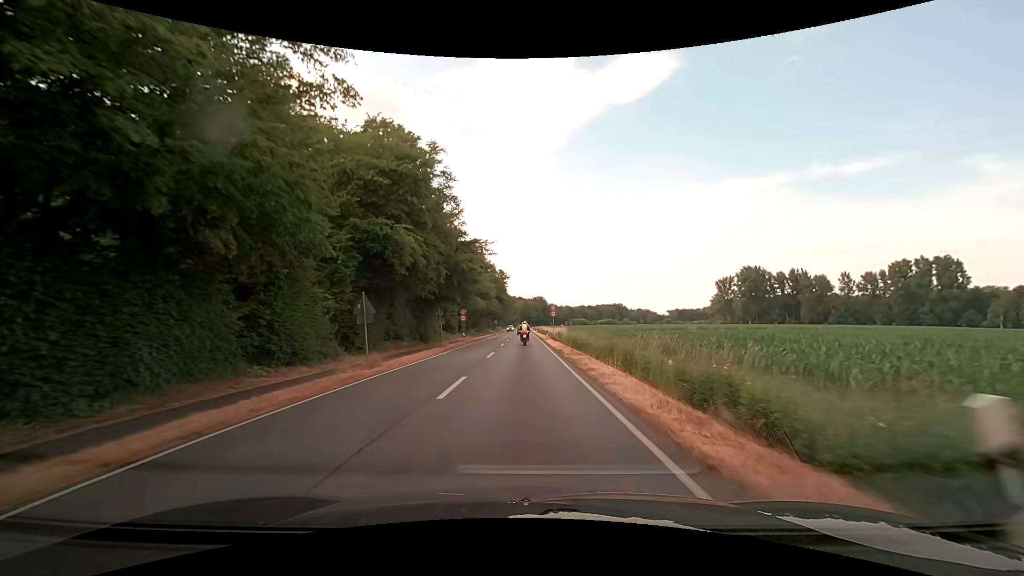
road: primary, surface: asphalt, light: Day
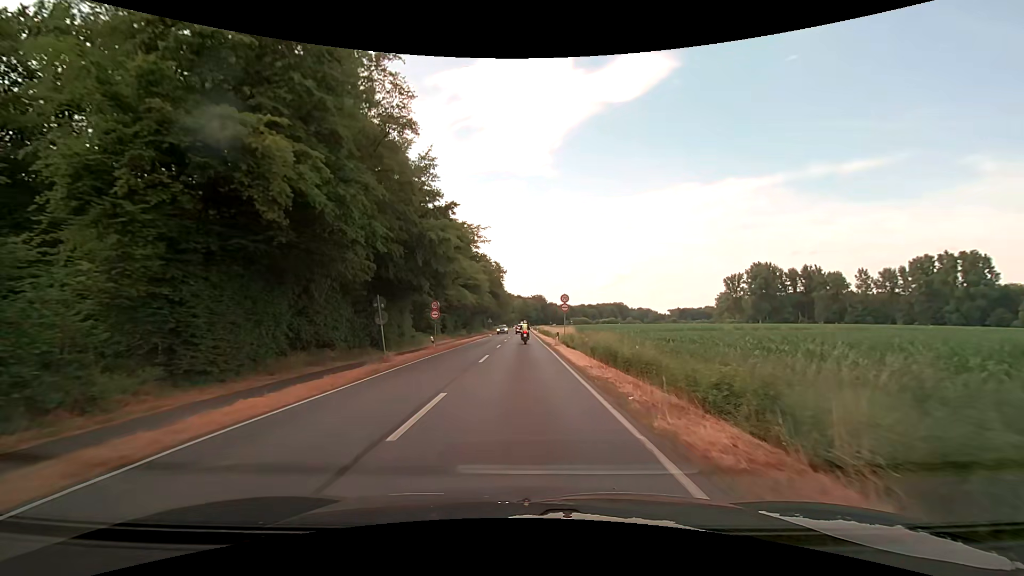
(0.0, +15.2) m; 0°
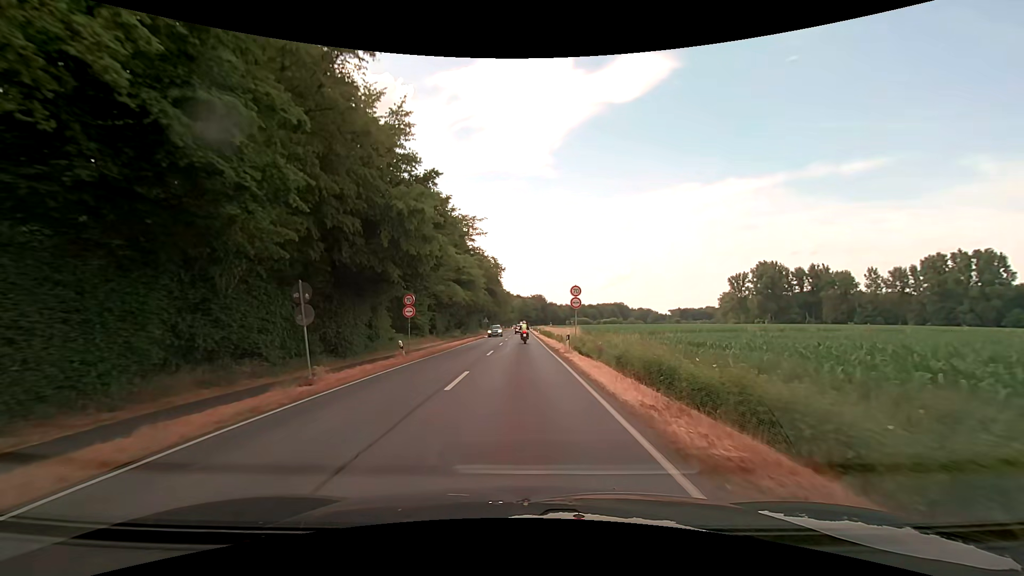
(0.0, +7.6) m; 0°
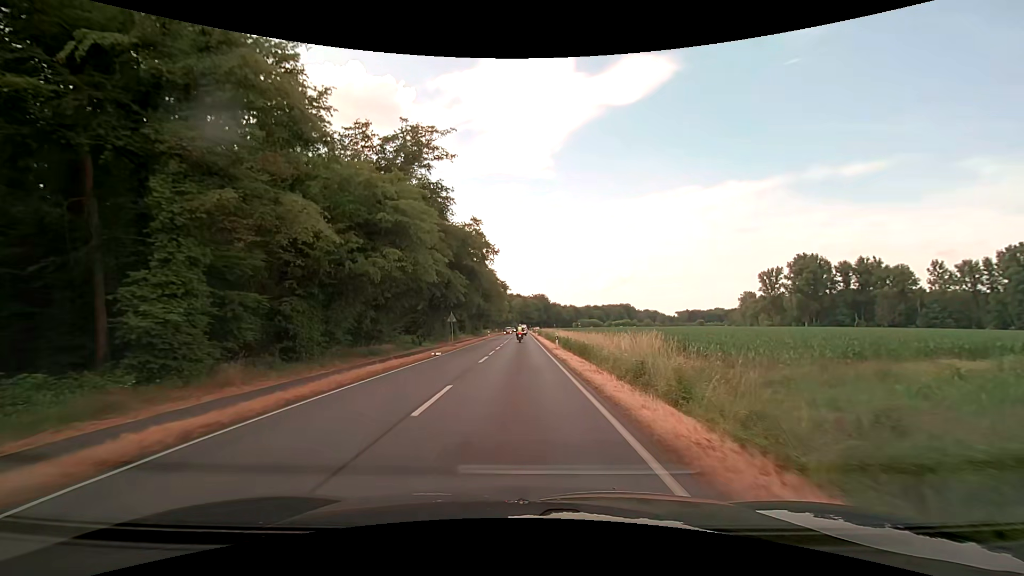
(+0.2, +38.6) m; 0°
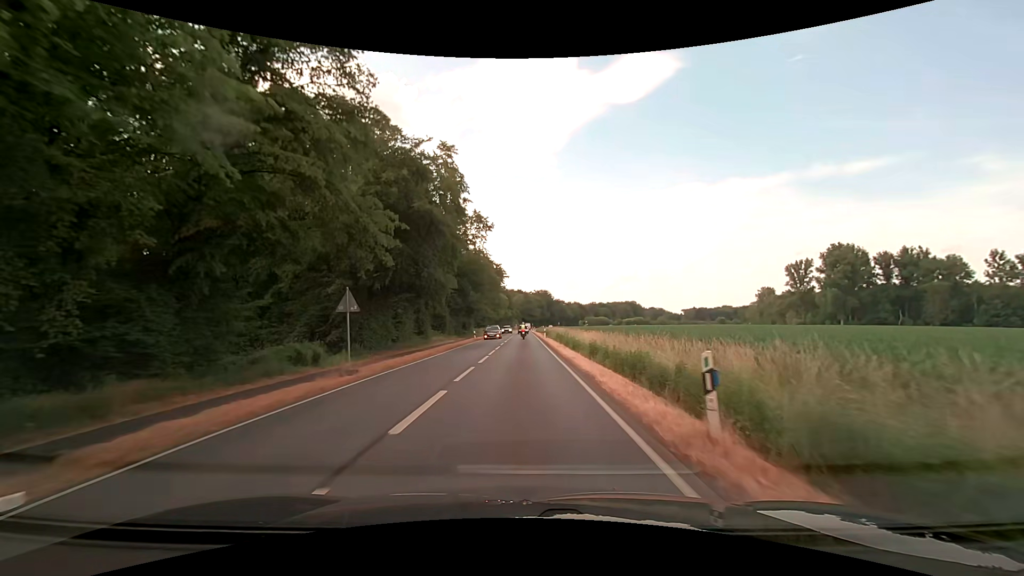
(0.0, +25.4) m; 0°
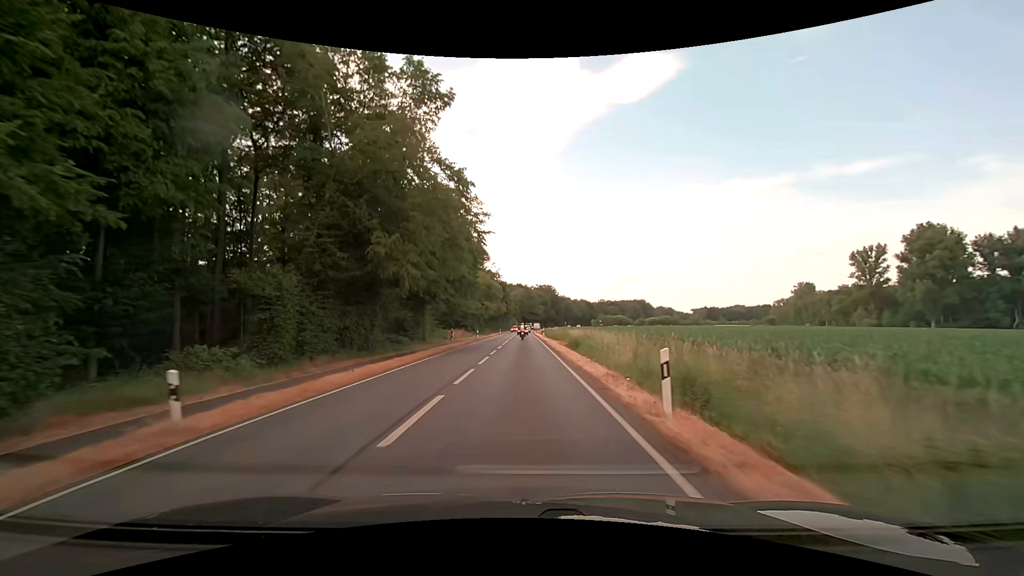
(0.0, +47.1) m; 0°
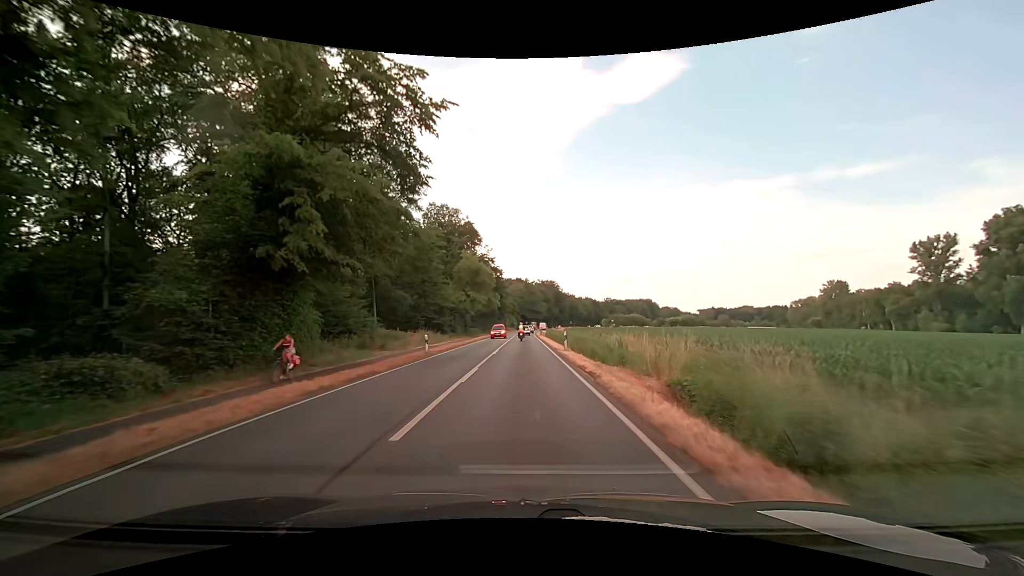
(-0.1, +29.8) m; 0°
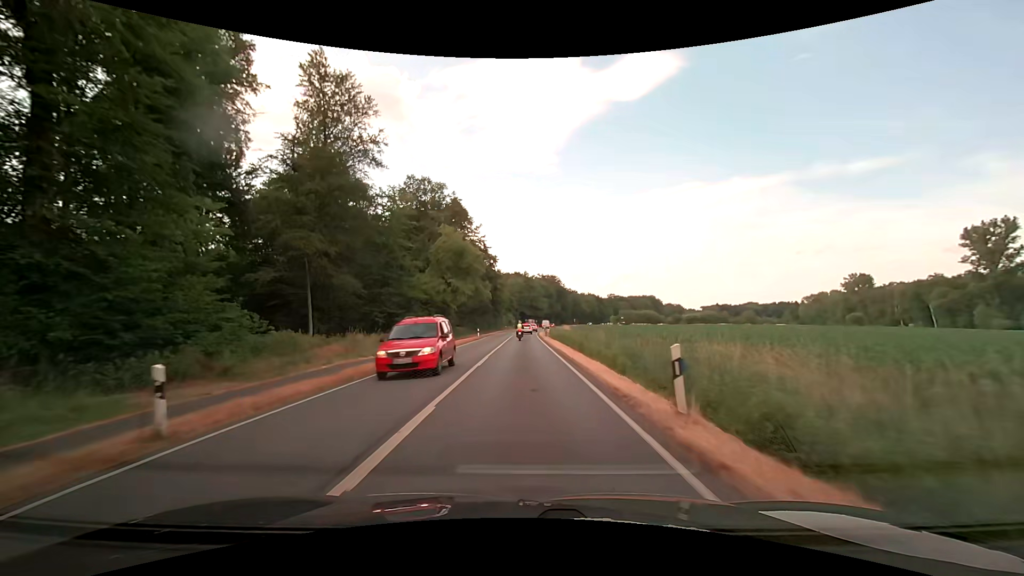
(0.0, +19.6) m; 0°
(0, +10) (0, +20) (0, +30) (0, +40) (0, +50) (0, +60) (+1, +70) (+1, +80) (+1, +90) (+2, +100) m
